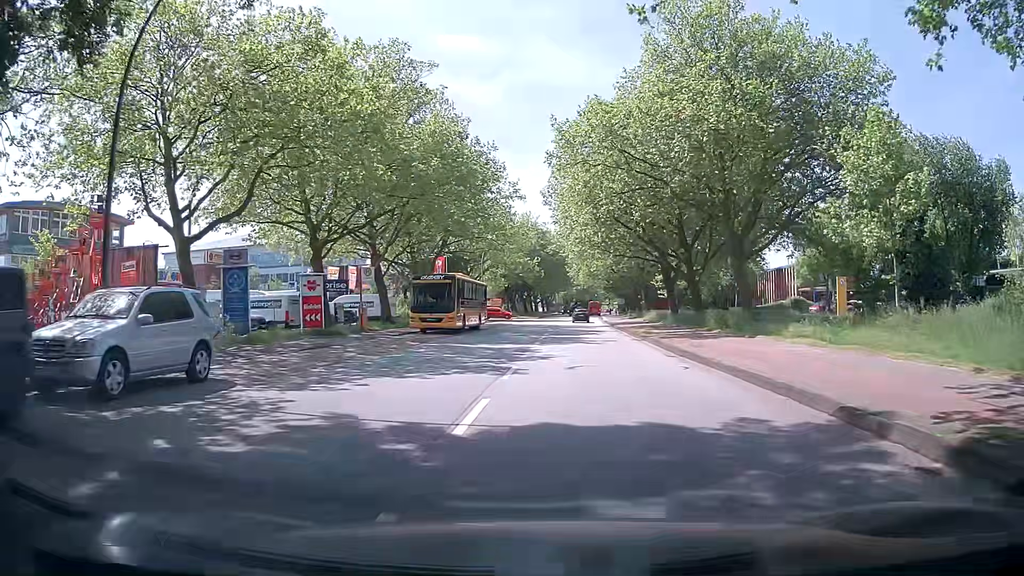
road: secondary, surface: asphalt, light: Day
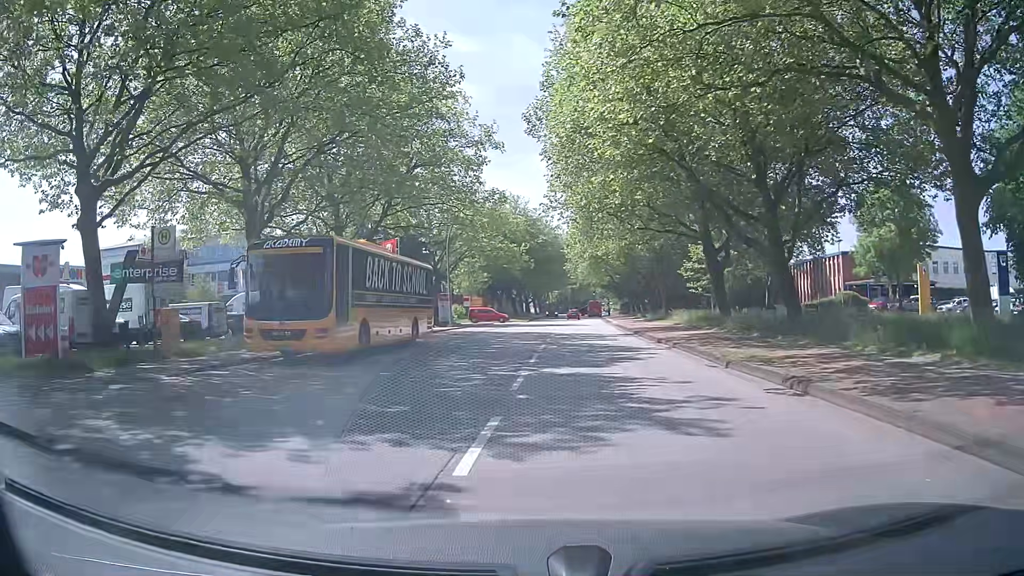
(+1.0, +19.2) m; +1°
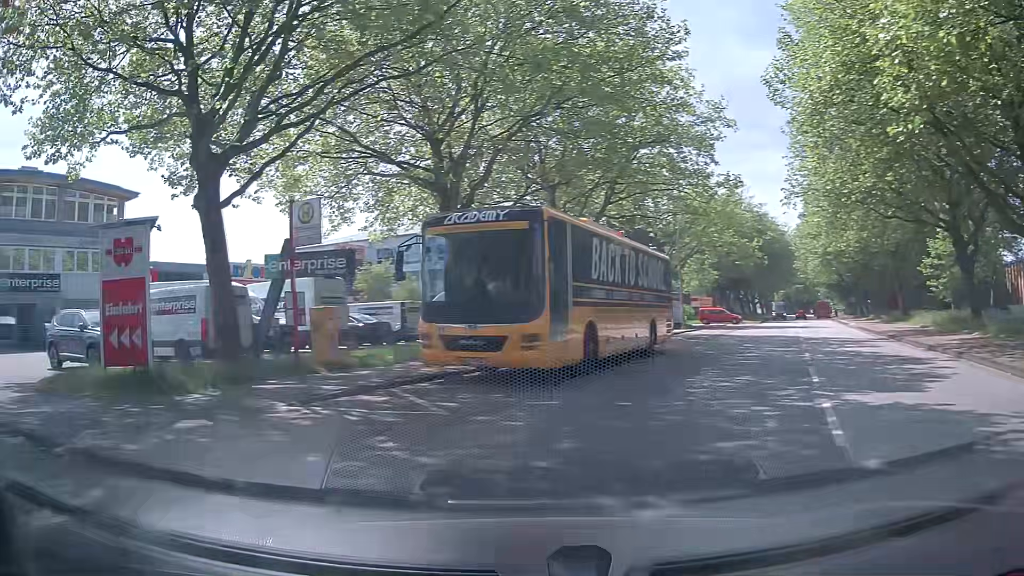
(-0.5, +4.8) m; -17°
